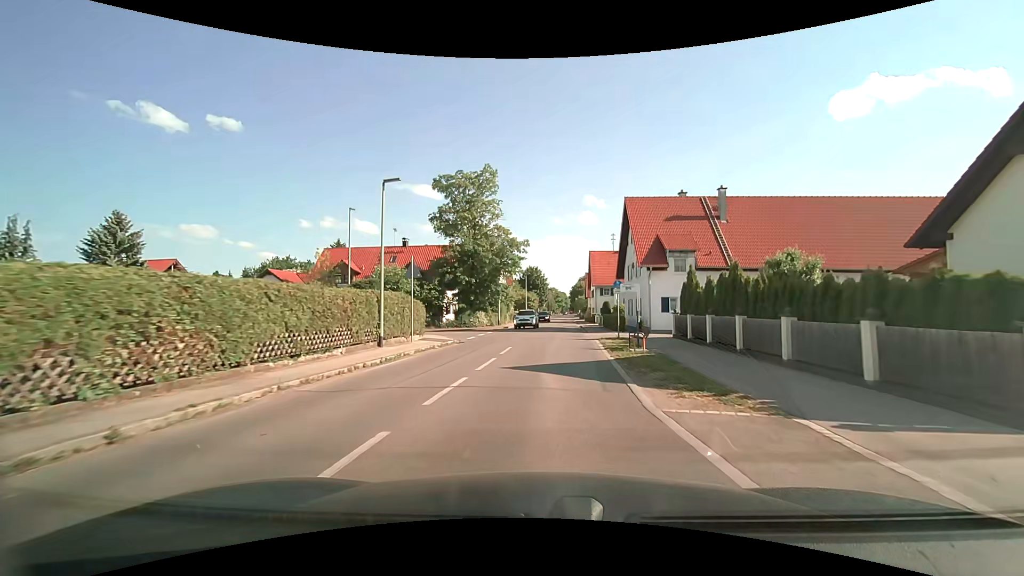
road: tertiary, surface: asphalt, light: Day
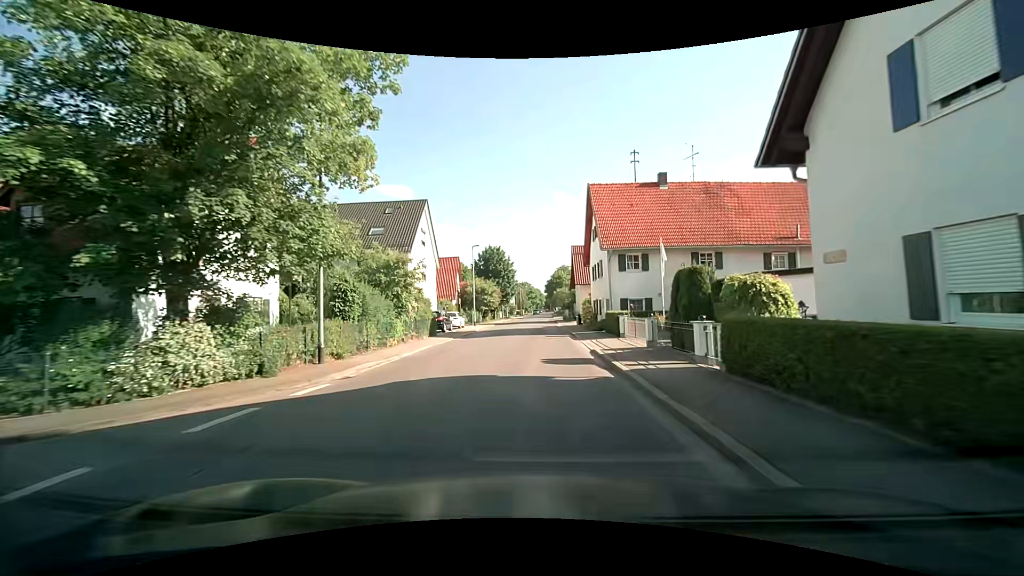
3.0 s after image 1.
(+1.8, +34.6) m; +4°
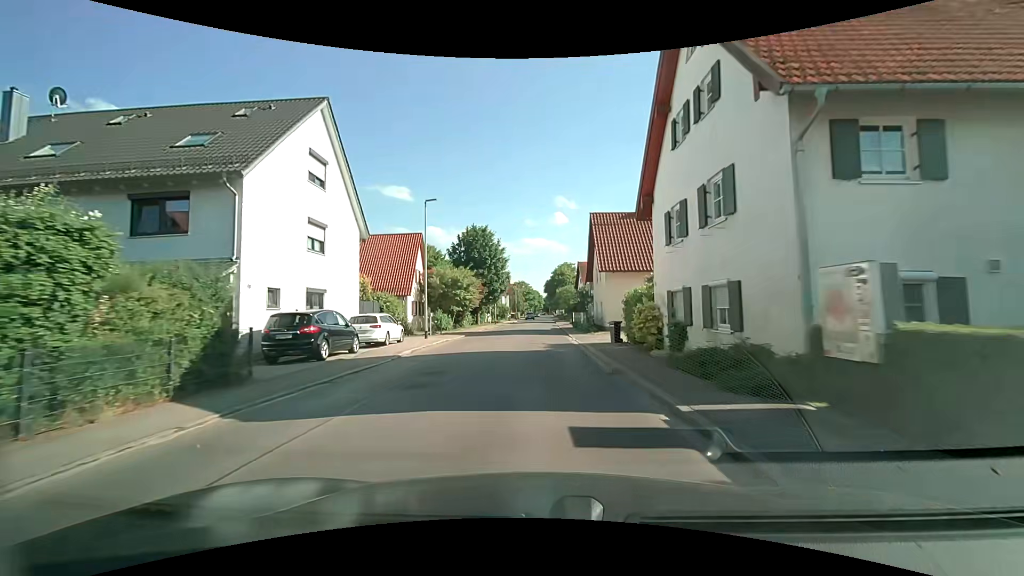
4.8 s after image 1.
(-0.3, +20.4) m; -1°
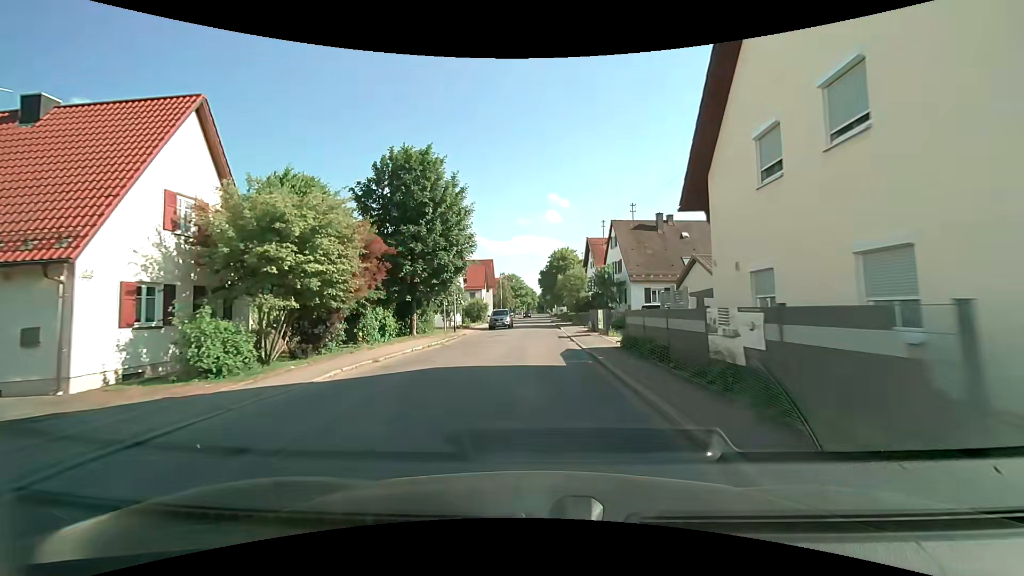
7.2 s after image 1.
(+0.3, +28.2) m; +1°
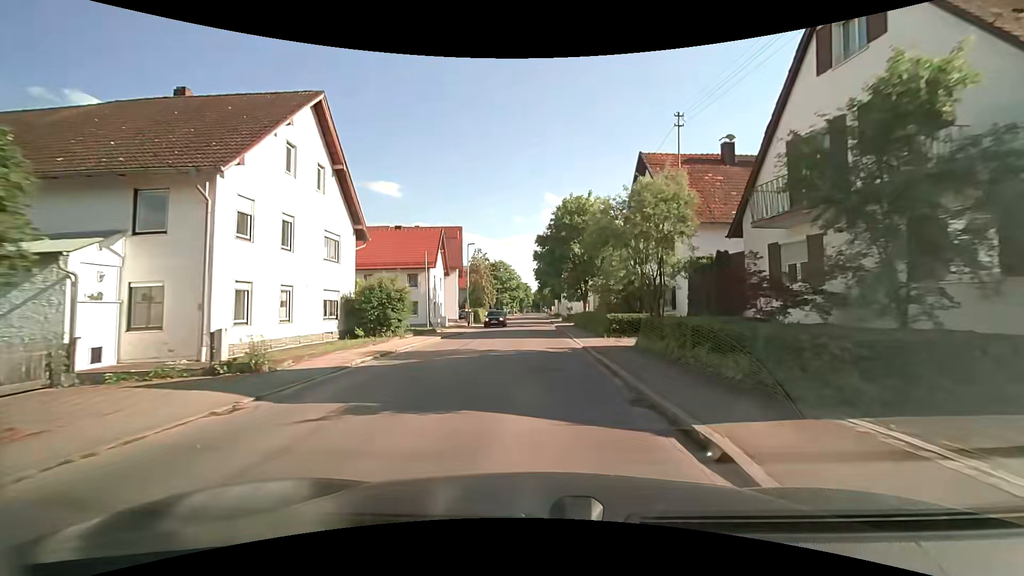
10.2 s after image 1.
(0.0, +35.1) m; +1°
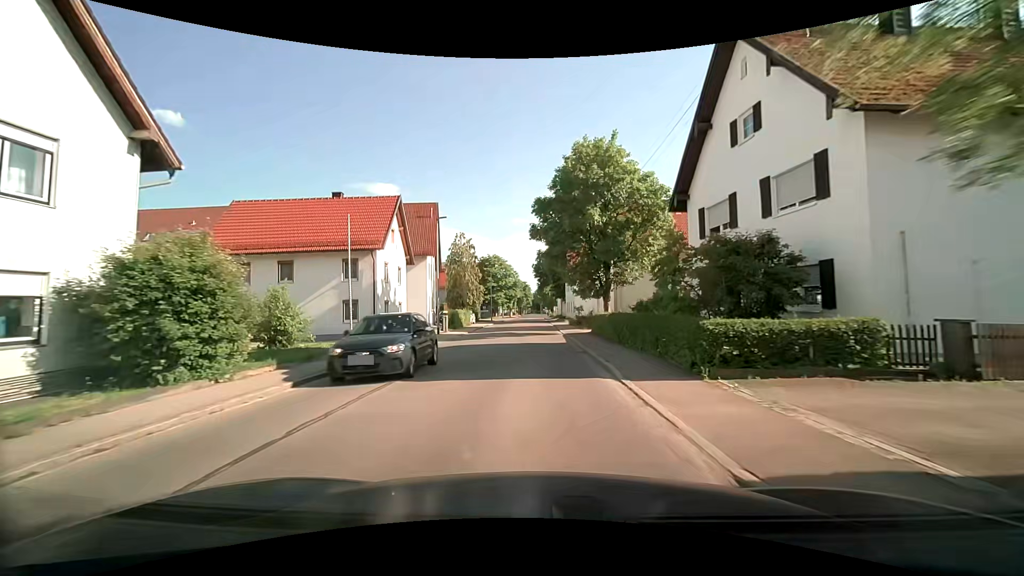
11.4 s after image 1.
(0.0, +14.0) m; -1°
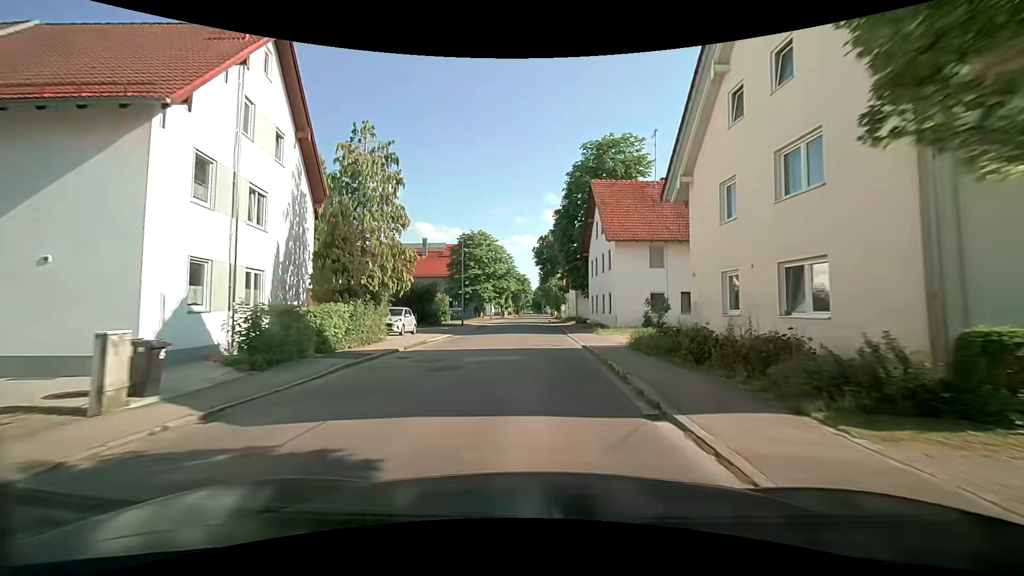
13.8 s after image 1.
(-0.1, +28.7) m; 0°
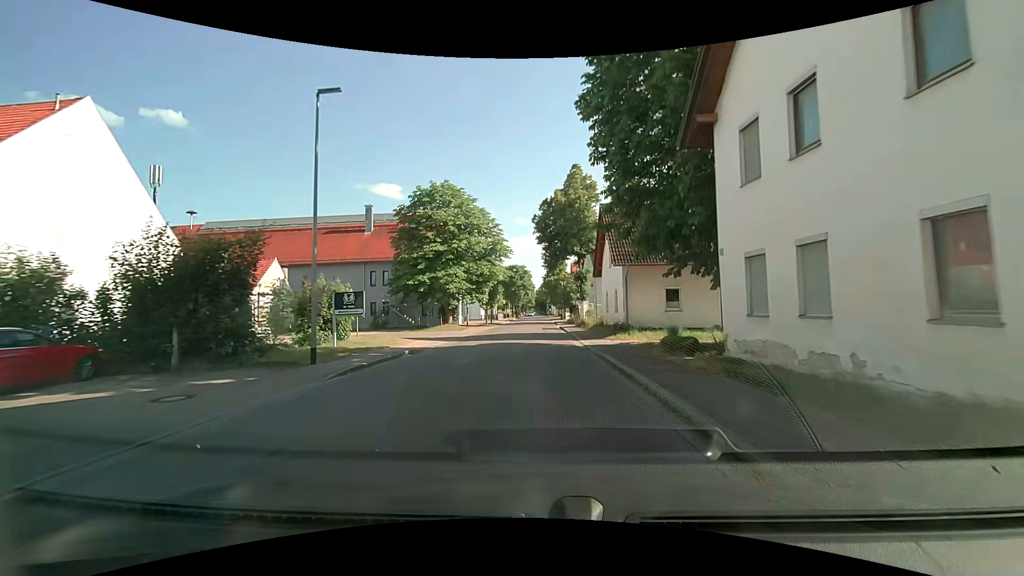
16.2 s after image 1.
(+0.2, +28.3) m; 0°
(0, +10) (0, +20) (0, +30) (0, +40) (+1, +50) (+1, +60) (+1, +70) (+1, +80) (+1, +90) (0, +100) m
